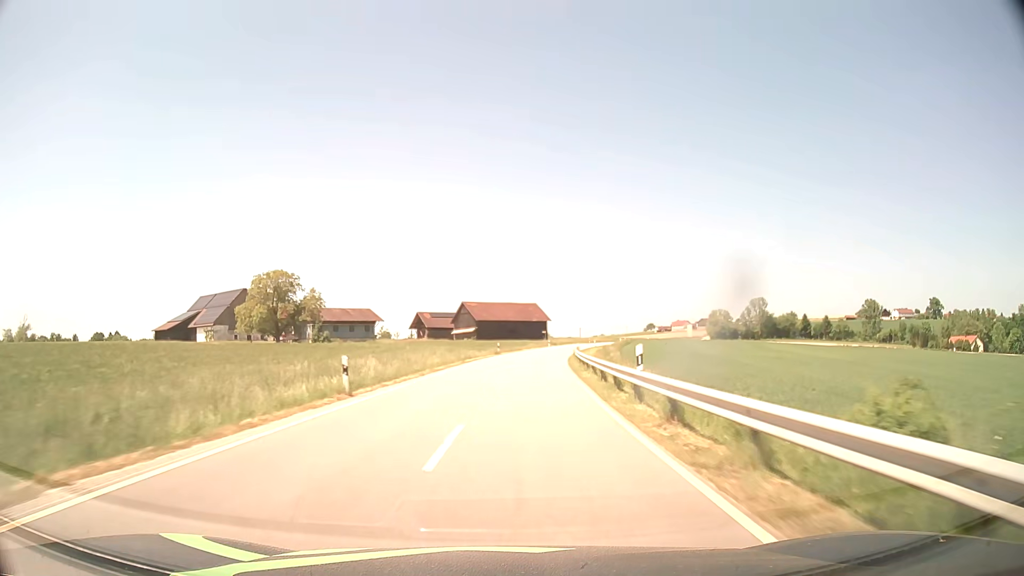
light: Day
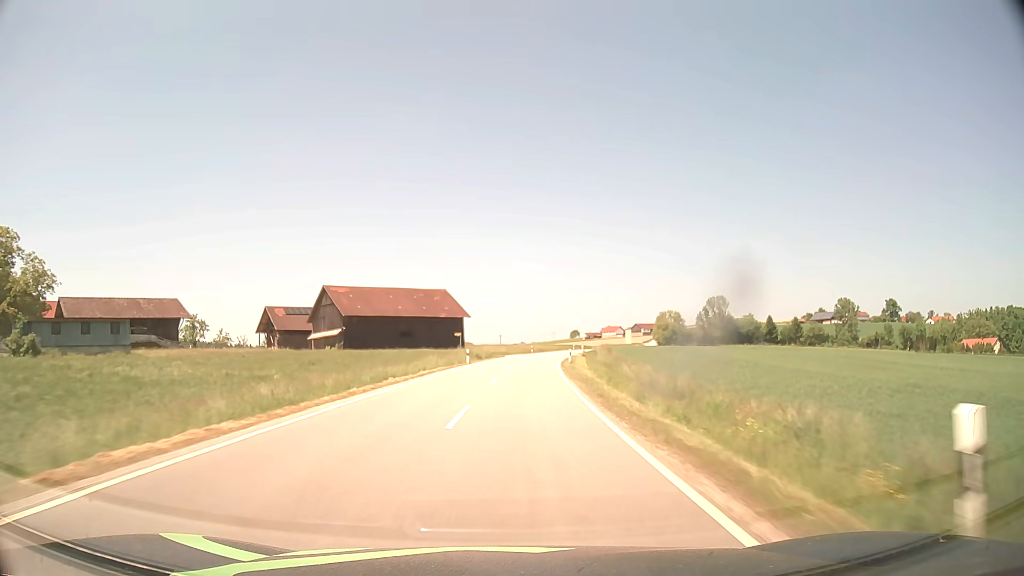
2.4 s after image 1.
(+3.5, +57.0) m; +7°
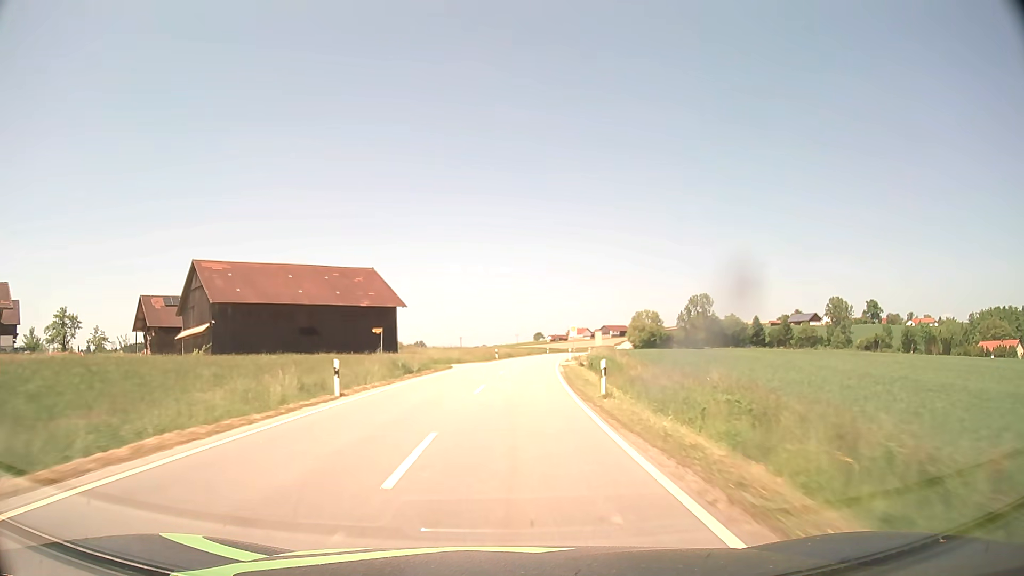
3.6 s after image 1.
(+0.9, +28.8) m; +3°
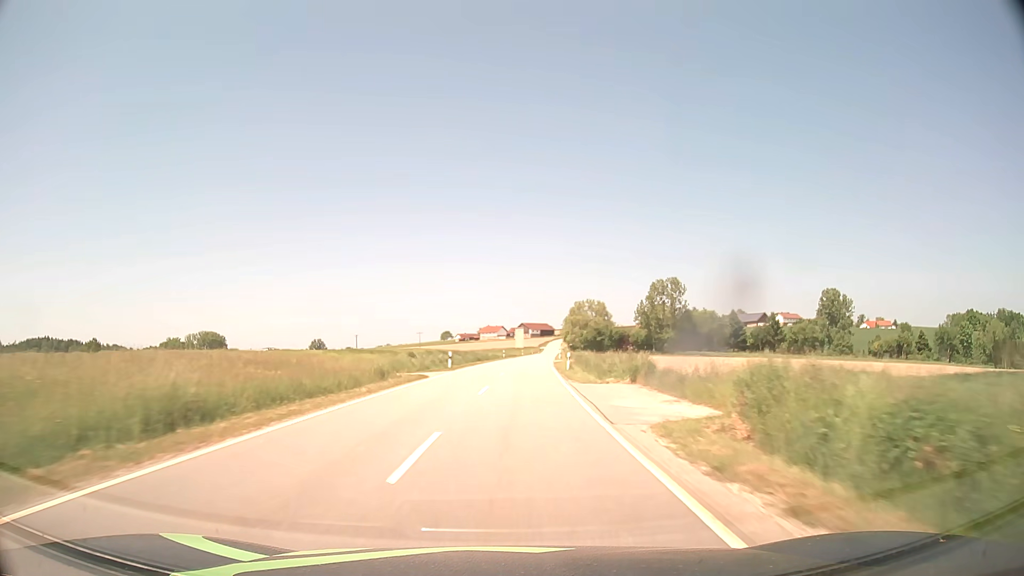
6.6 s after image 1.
(+4.9, +72.5) m; +8°
